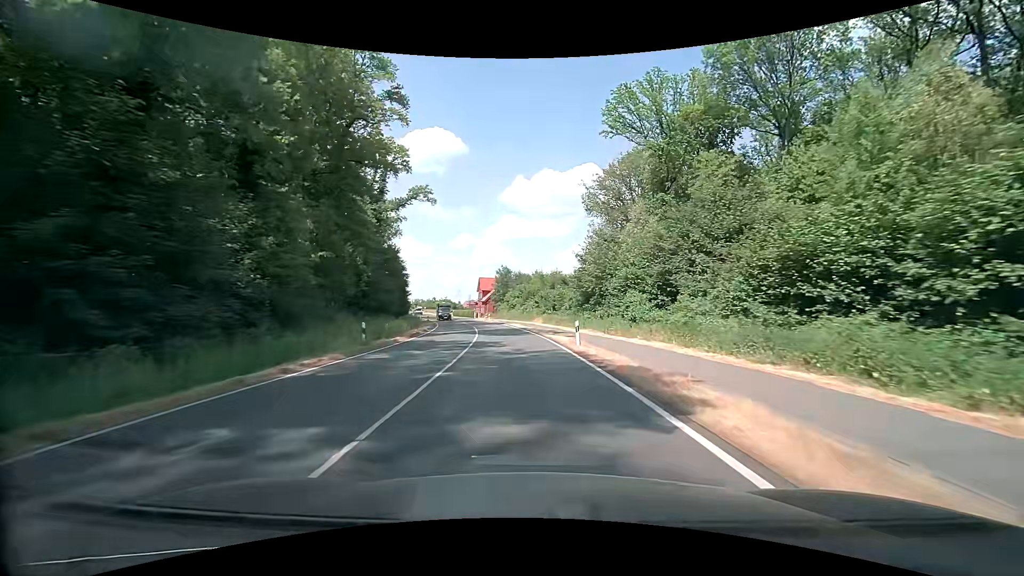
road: secondary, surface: asphalt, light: Day
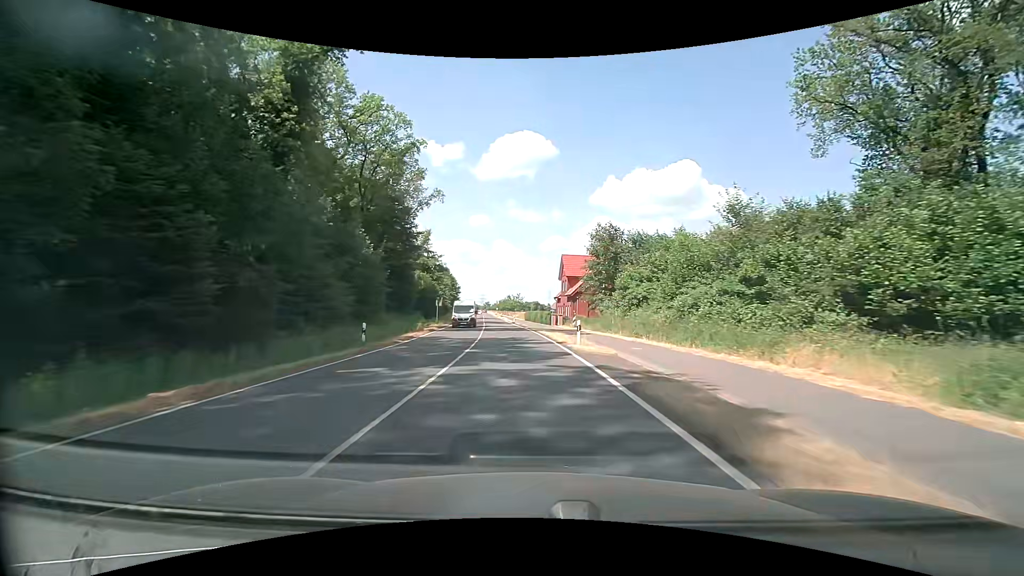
(-4.1, +51.6) m; -11°
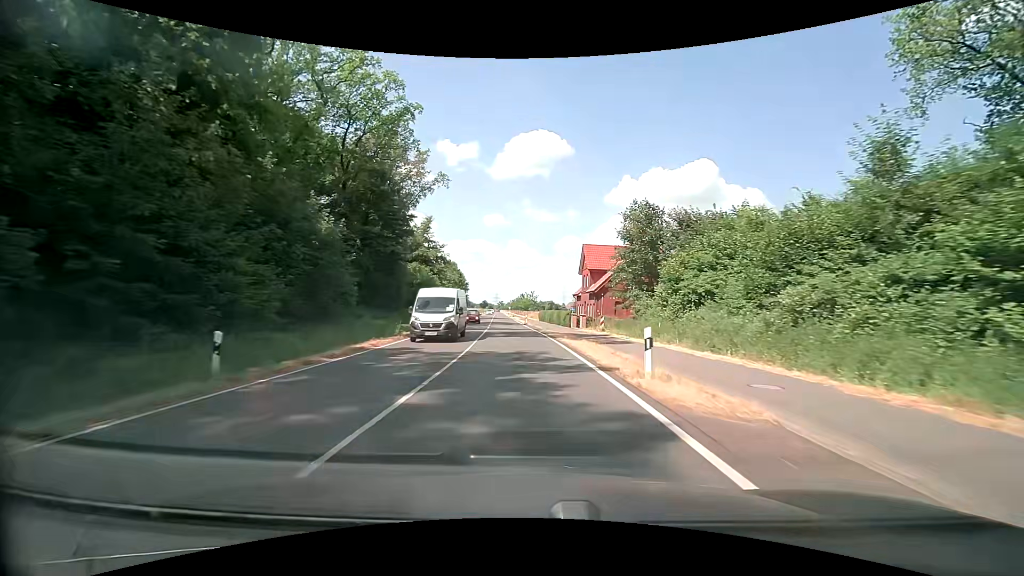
(-0.1, +10.3) m; -1°
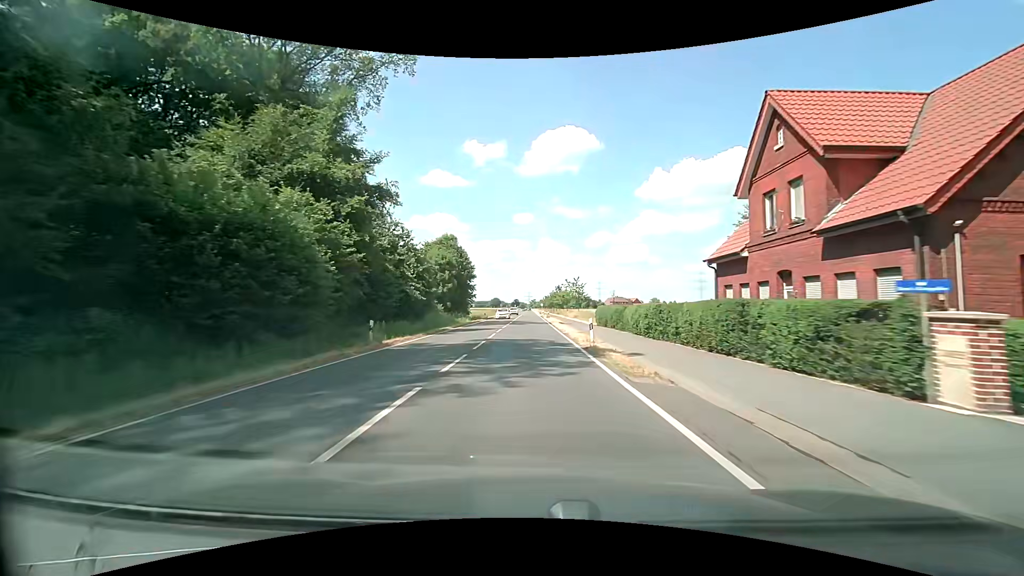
(-1.7, +40.9) m; -4°
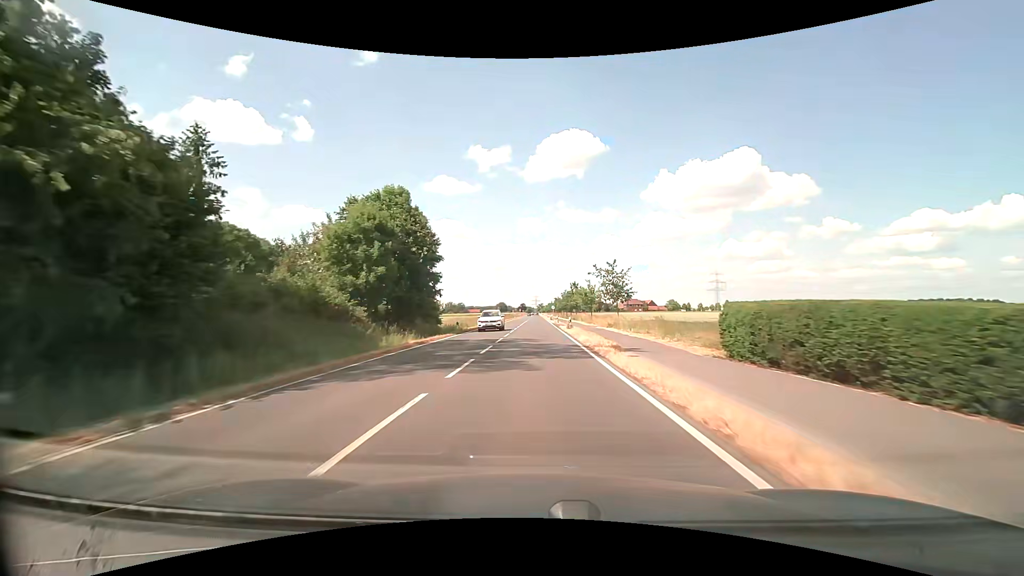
(-0.4, +30.4) m; -1°
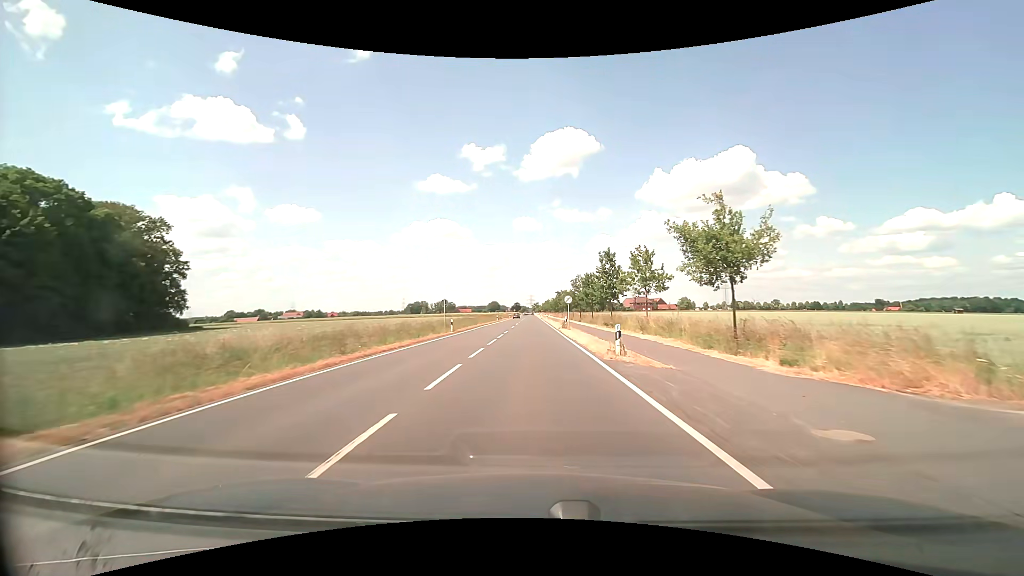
(+0.4, +49.8) m; +1°
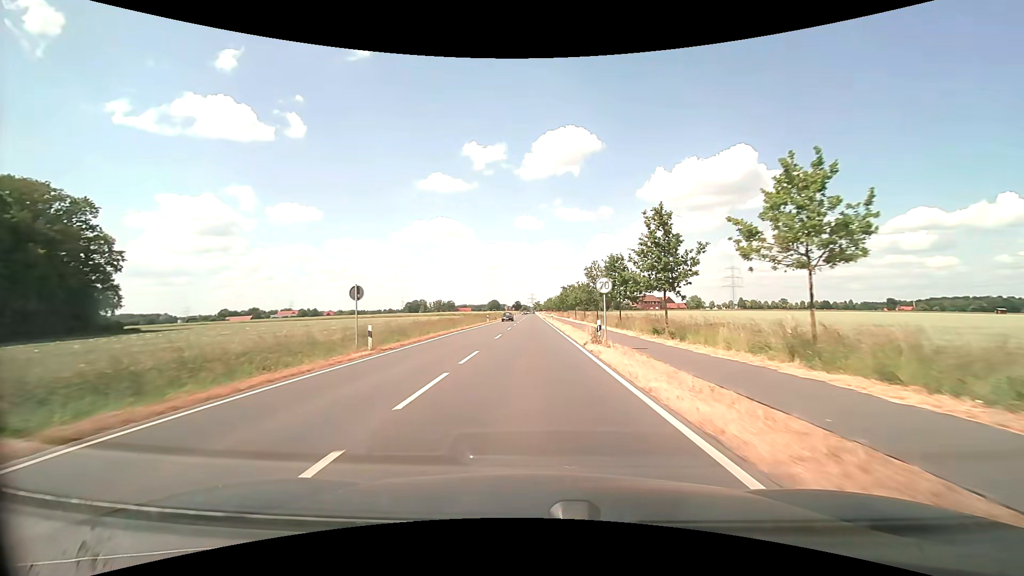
(0.0, +19.7) m; 0°
